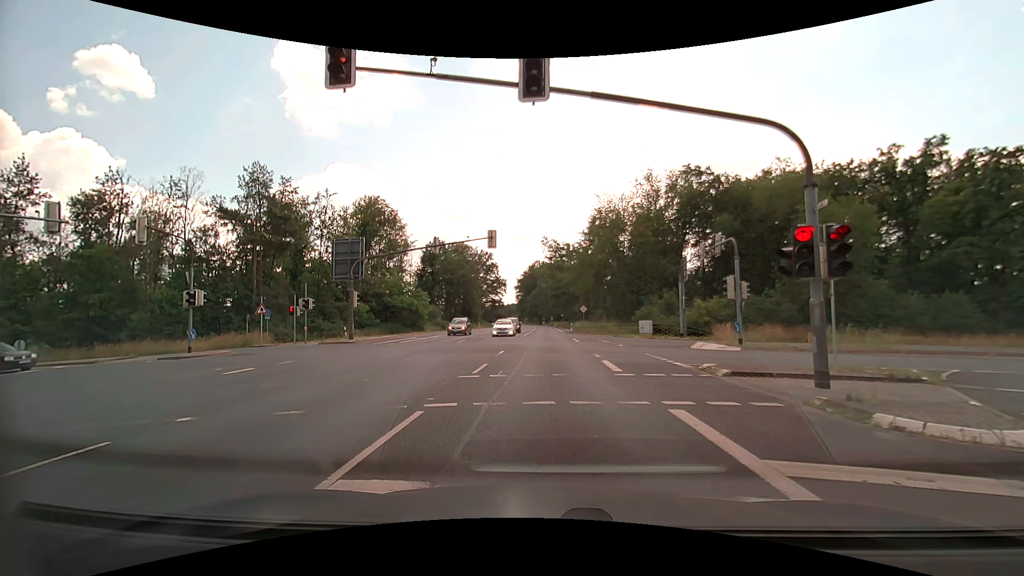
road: primary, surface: asphalt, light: Day
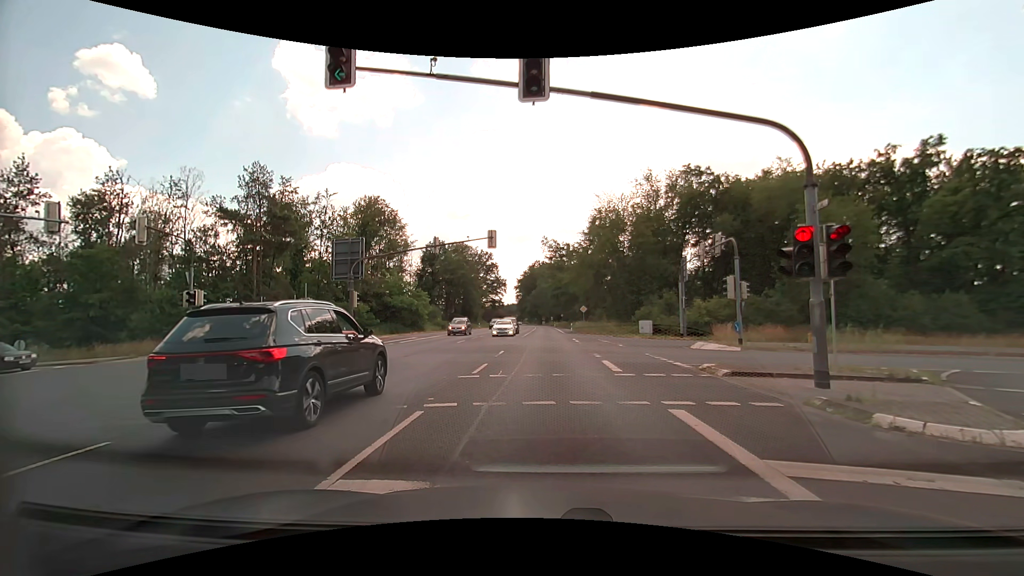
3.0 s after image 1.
(0.0, 0.0) m; 0°
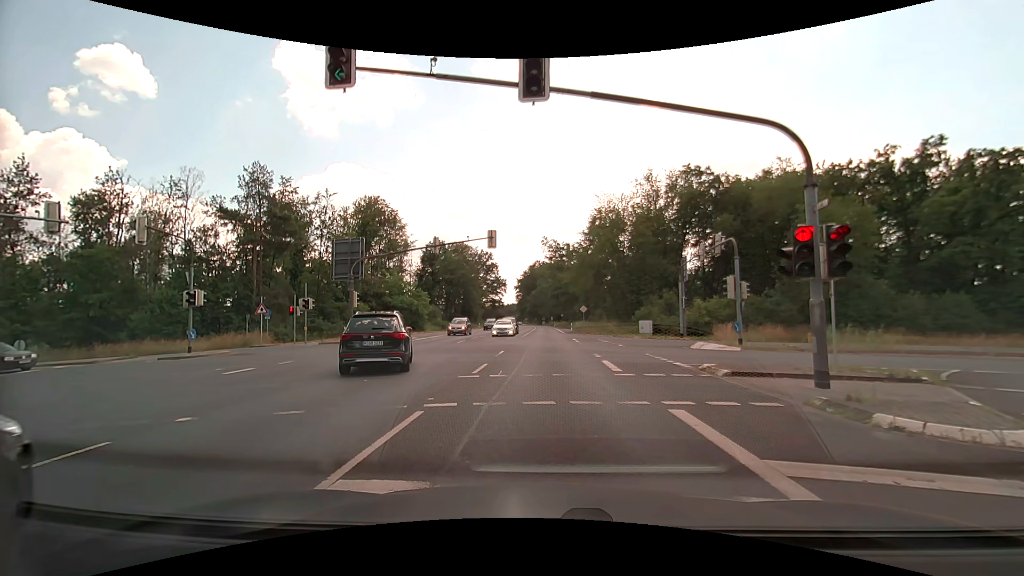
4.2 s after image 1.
(0.0, 0.0) m; 0°
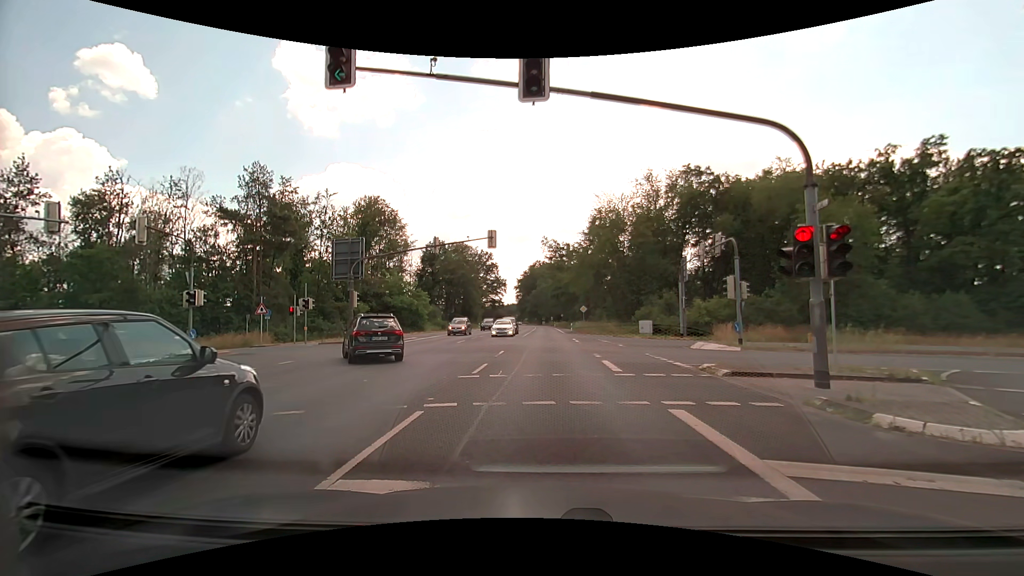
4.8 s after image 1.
(0.0, 0.0) m; 0°
(0, +10) (-1, +20) (-1, +30) (-1, +40) (-2, +50) (-2, +60) (-3, +70) (-3, +80) (-4, +90) (-4, +100) m
